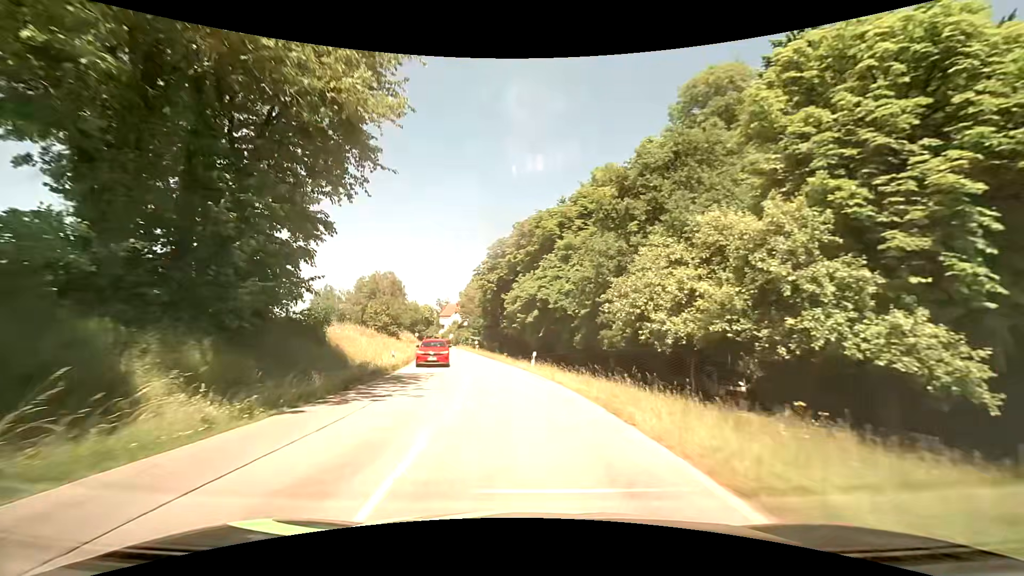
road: tertiary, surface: asphalt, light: Day
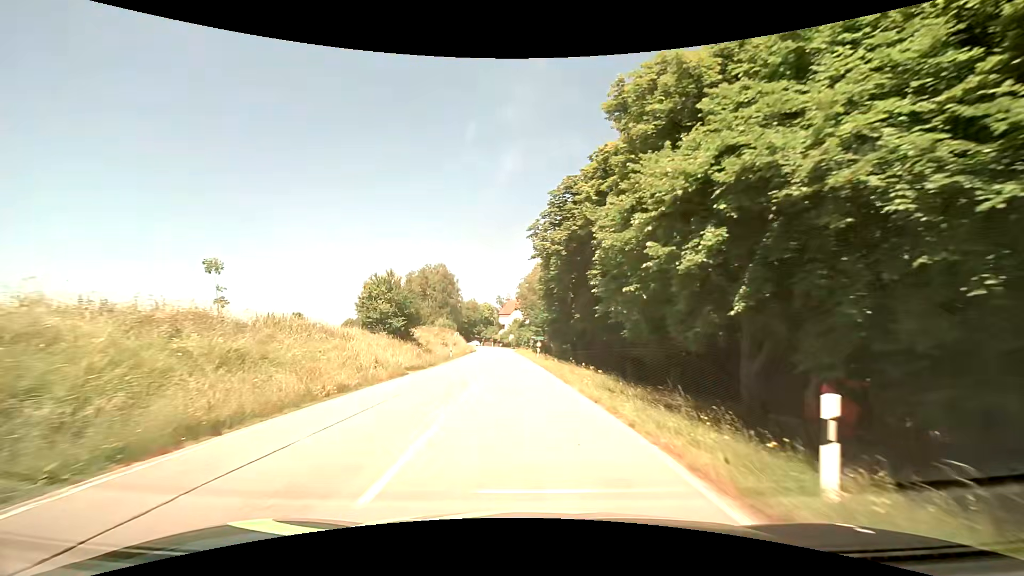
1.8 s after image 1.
(-1.8, +24.4) m; -8°
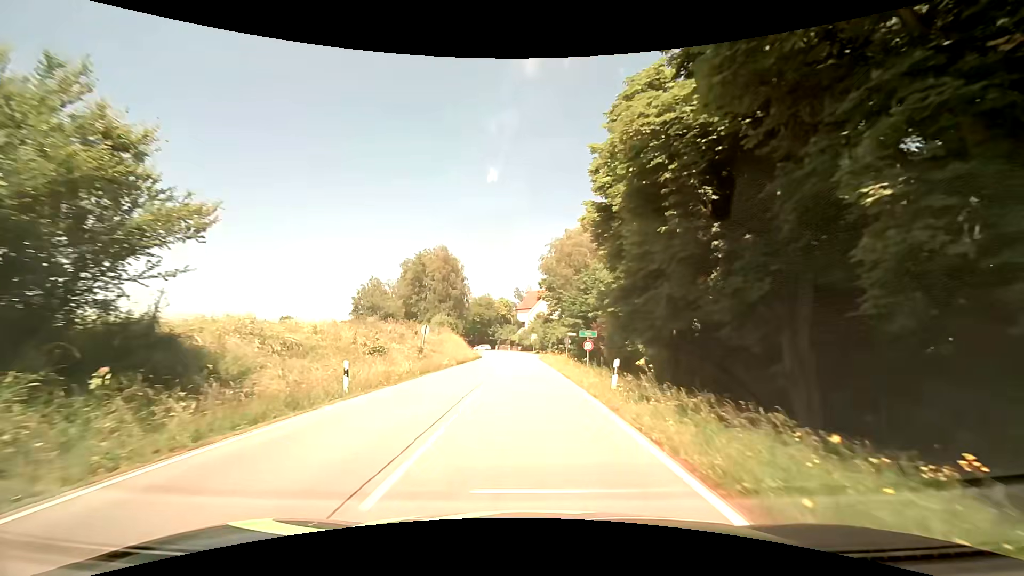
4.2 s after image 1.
(-1.1, +30.8) m; -3°
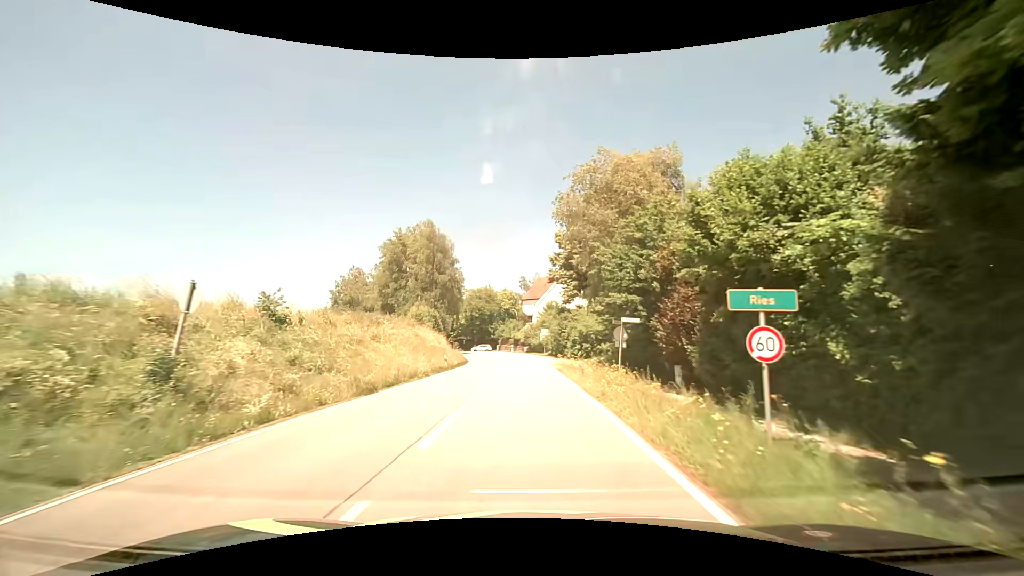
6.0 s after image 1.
(-0.1, +22.6) m; 0°
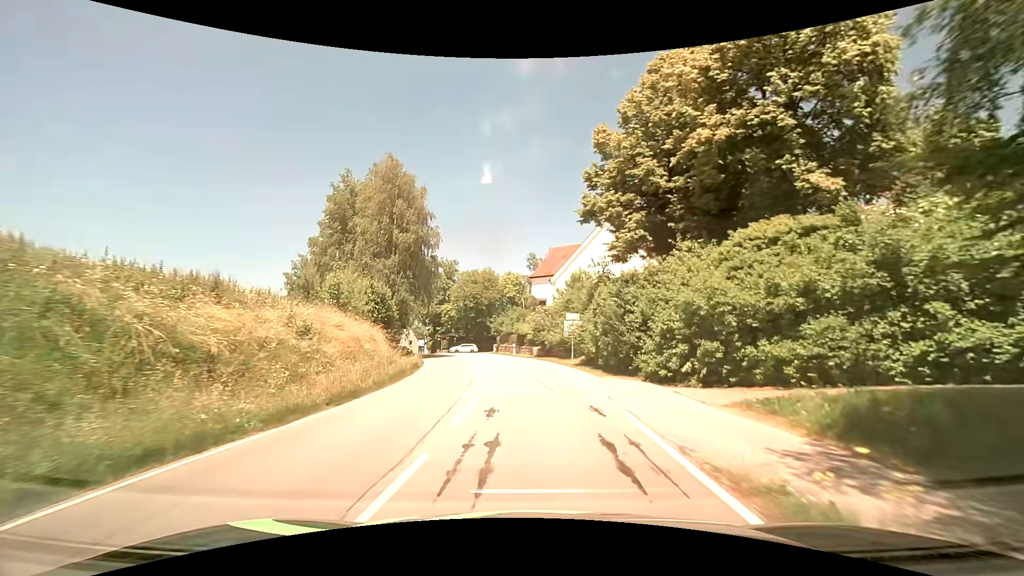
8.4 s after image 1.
(-0.6, +29.2) m; -1°
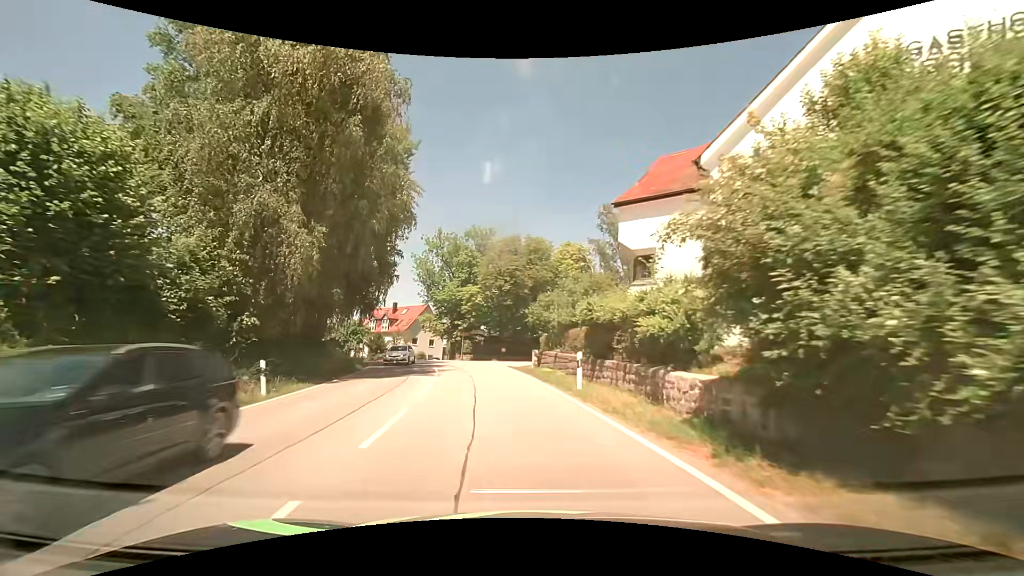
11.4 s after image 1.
(-1.2, +33.0) m; -6°
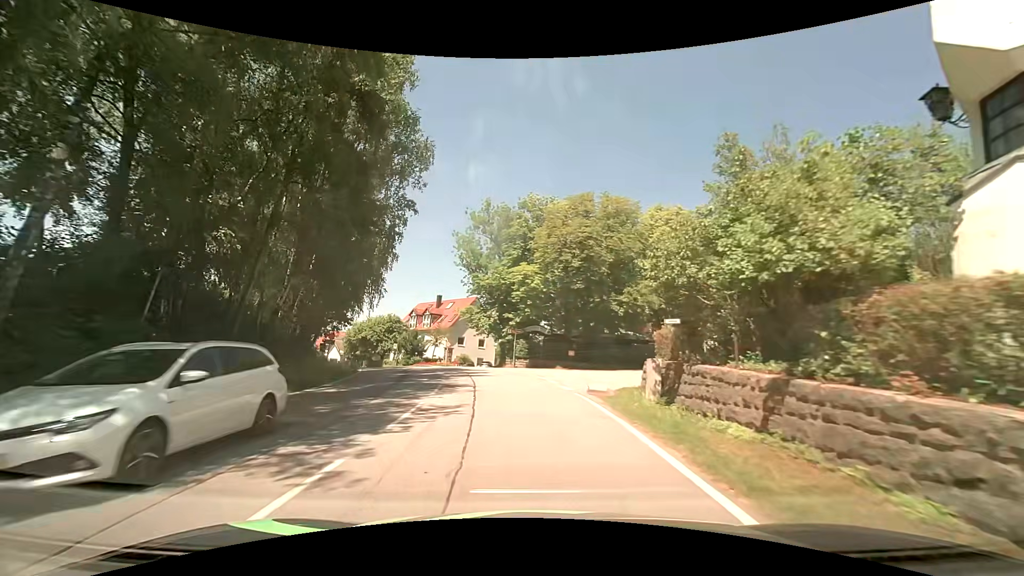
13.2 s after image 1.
(-1.0, +17.2) m; -7°
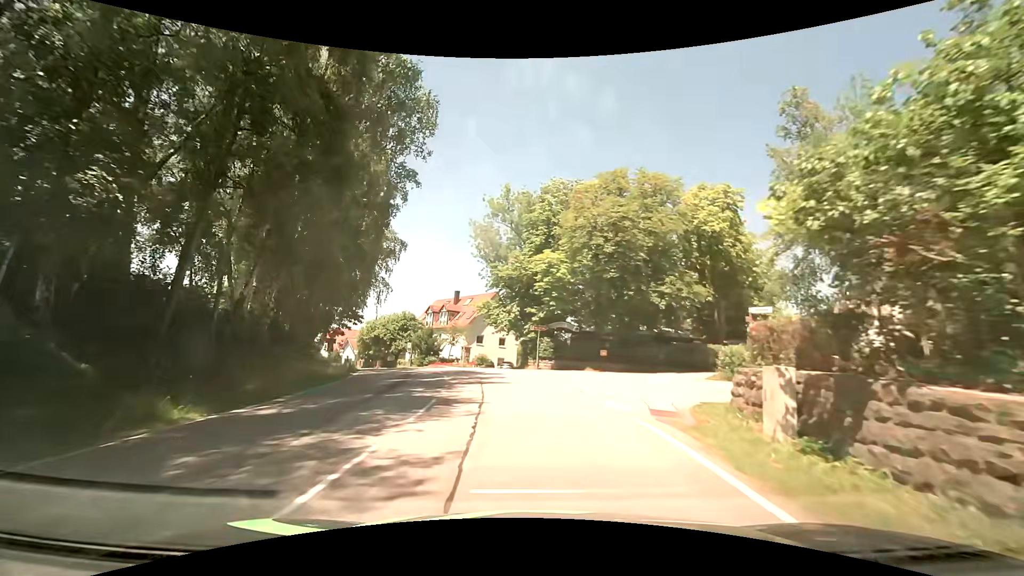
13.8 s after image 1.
(-0.2, +5.4) m; -3°
